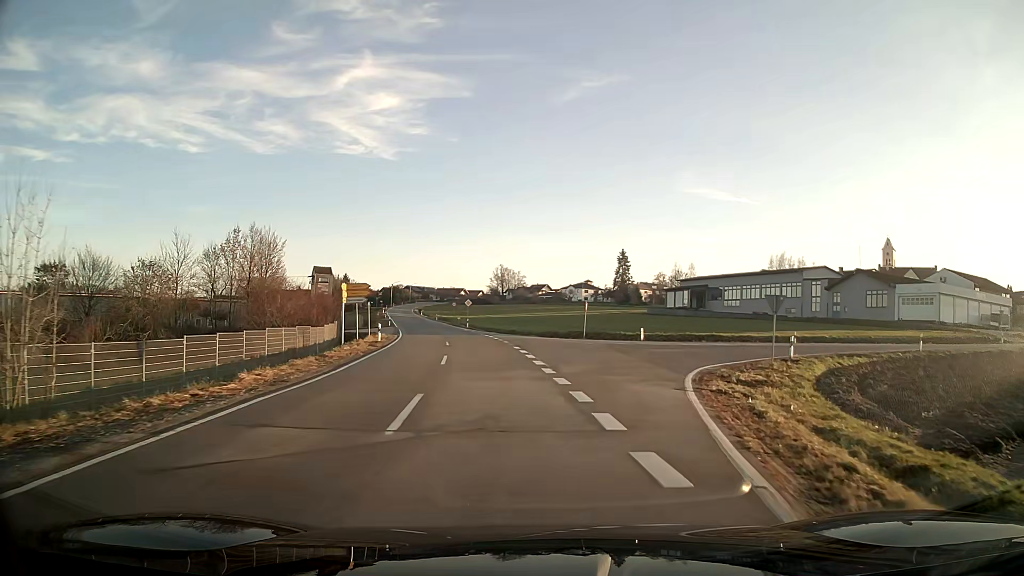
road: tertiary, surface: asphalt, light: Day
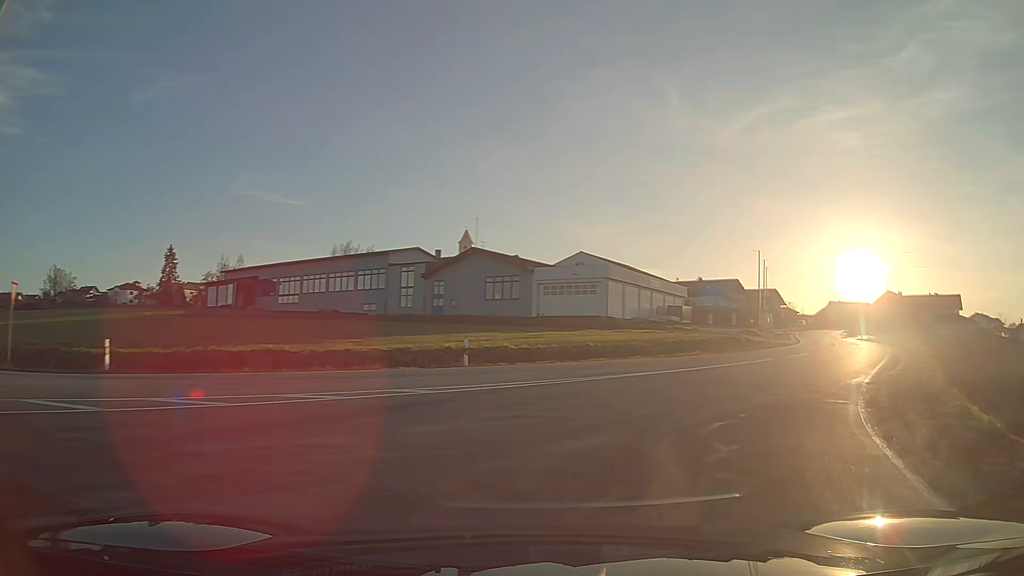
(+7.4, +27.7) m; +42°
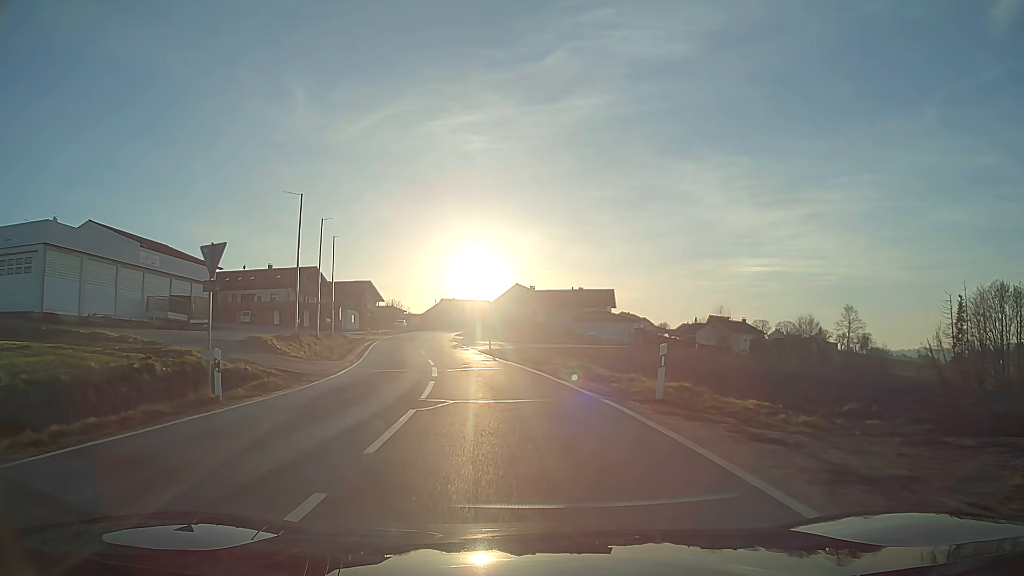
(+11.7, +28.6) m; +27°
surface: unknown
